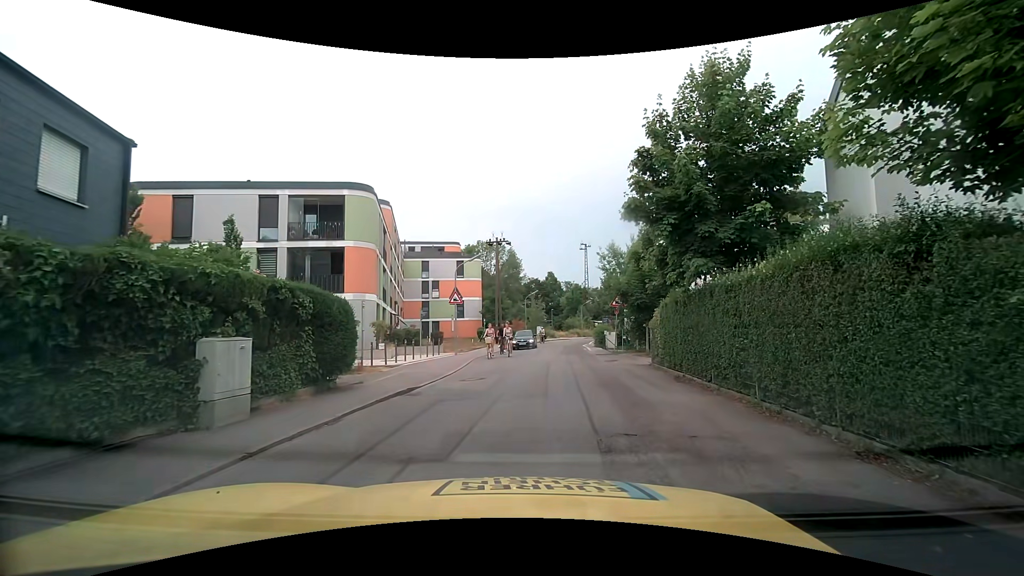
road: residential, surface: asphalt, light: Day
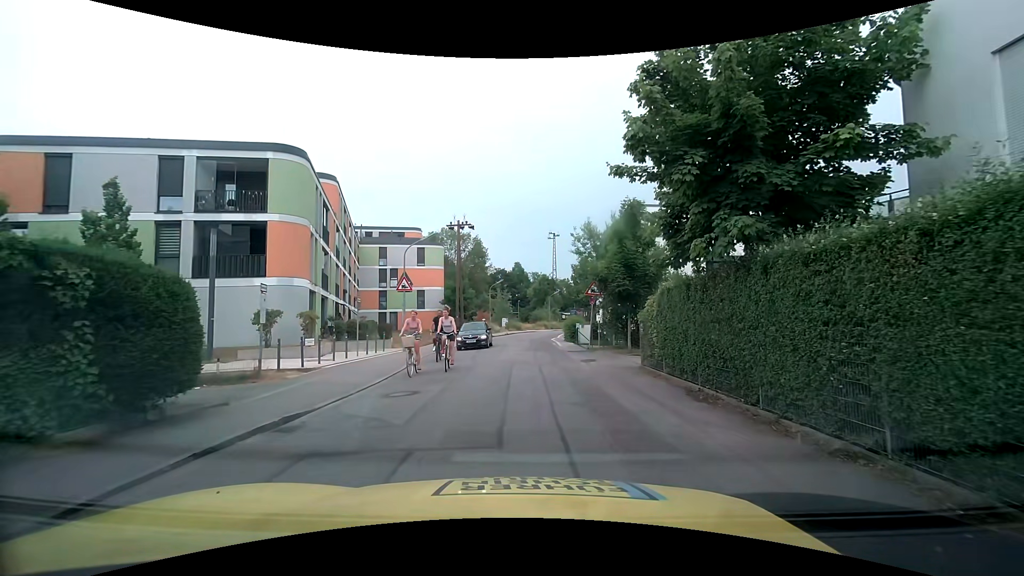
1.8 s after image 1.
(+0.3, +4.3) m; +5°
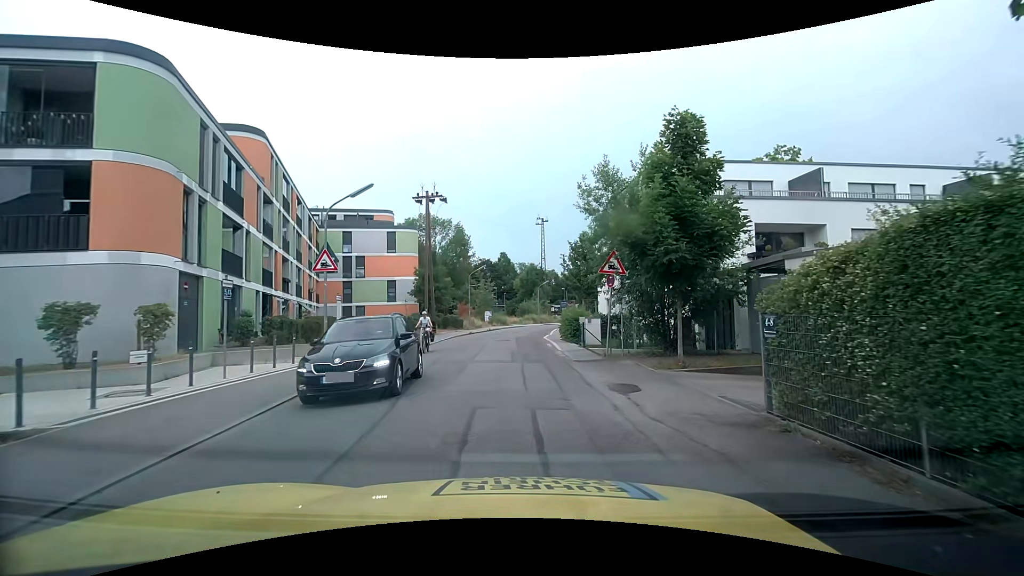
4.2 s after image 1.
(+0.1, +8.5) m; +1°
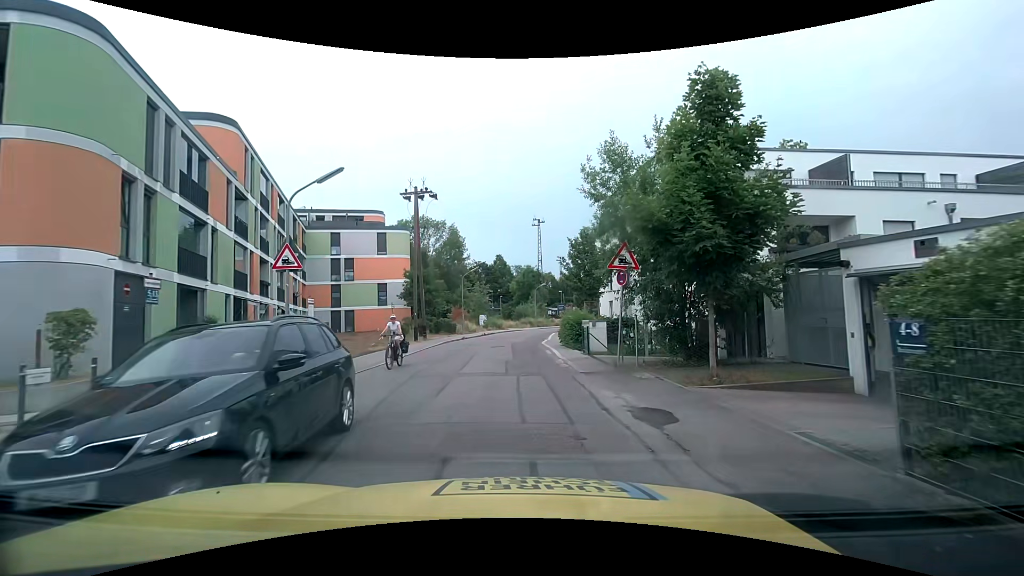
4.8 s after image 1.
(0.0, +2.4) m; 0°
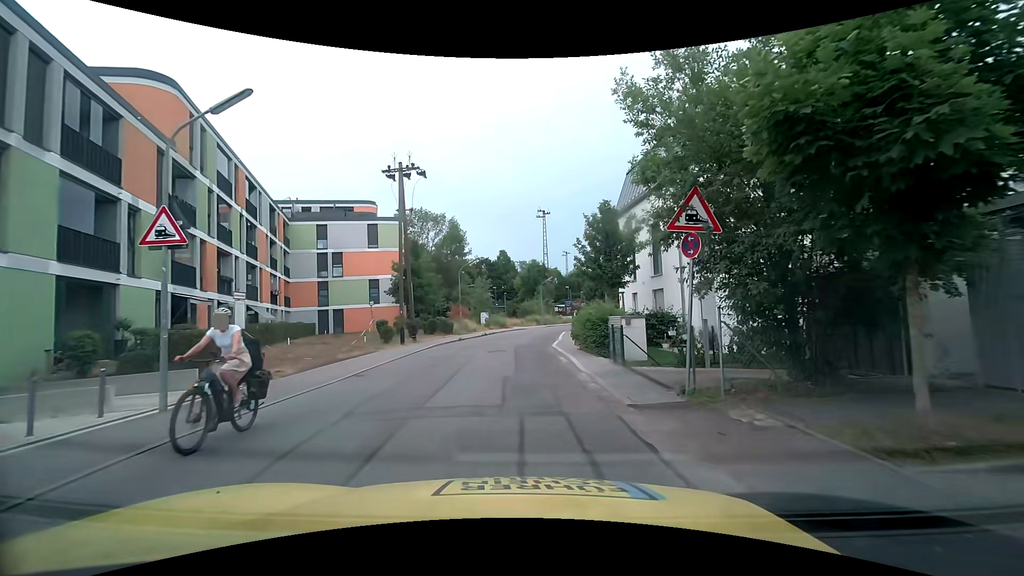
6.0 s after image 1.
(0.0, +5.1) m; -2°
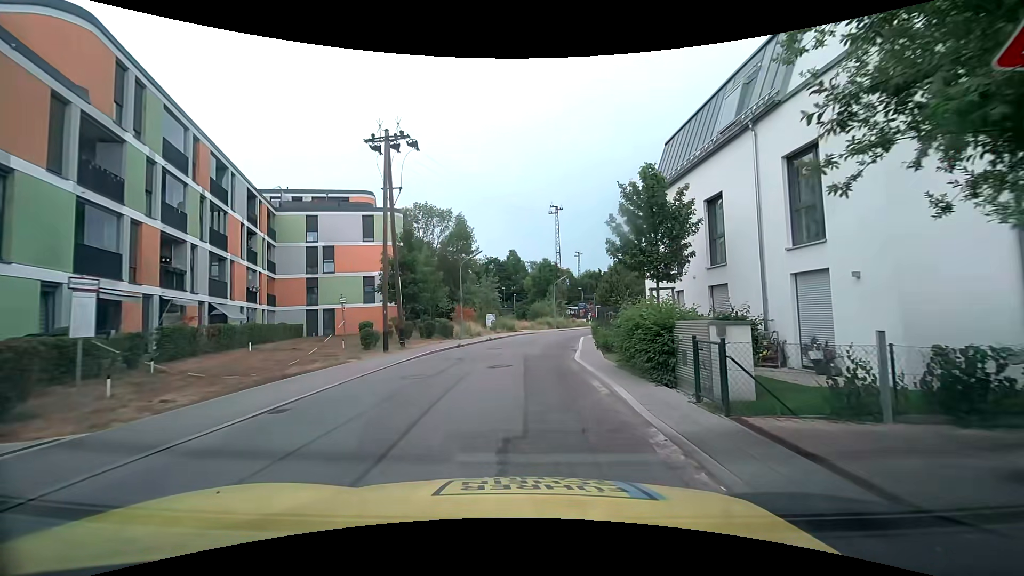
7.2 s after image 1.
(0.0, +5.4) m; -1°
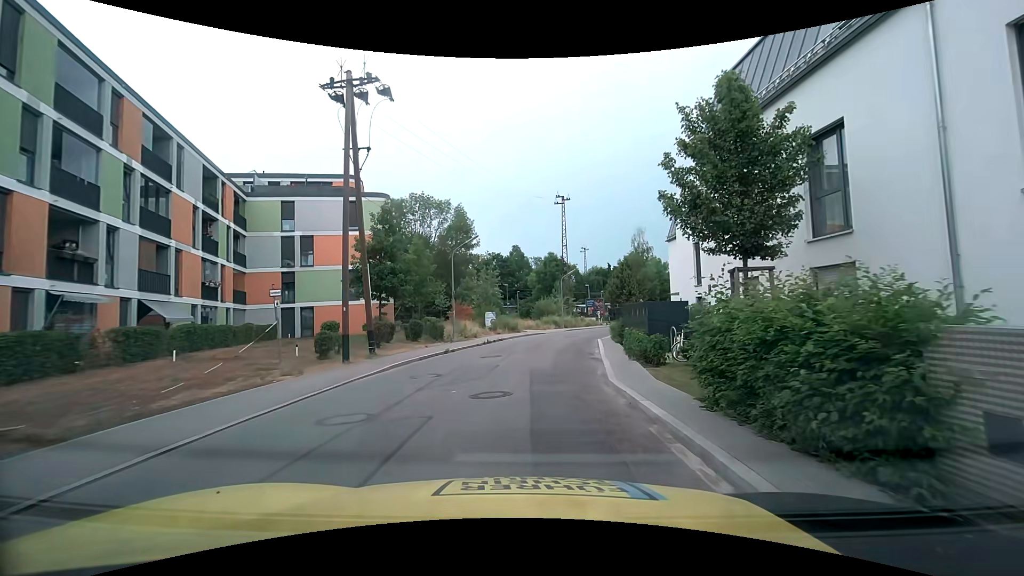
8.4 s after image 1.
(+0.1, +5.6) m; +1°
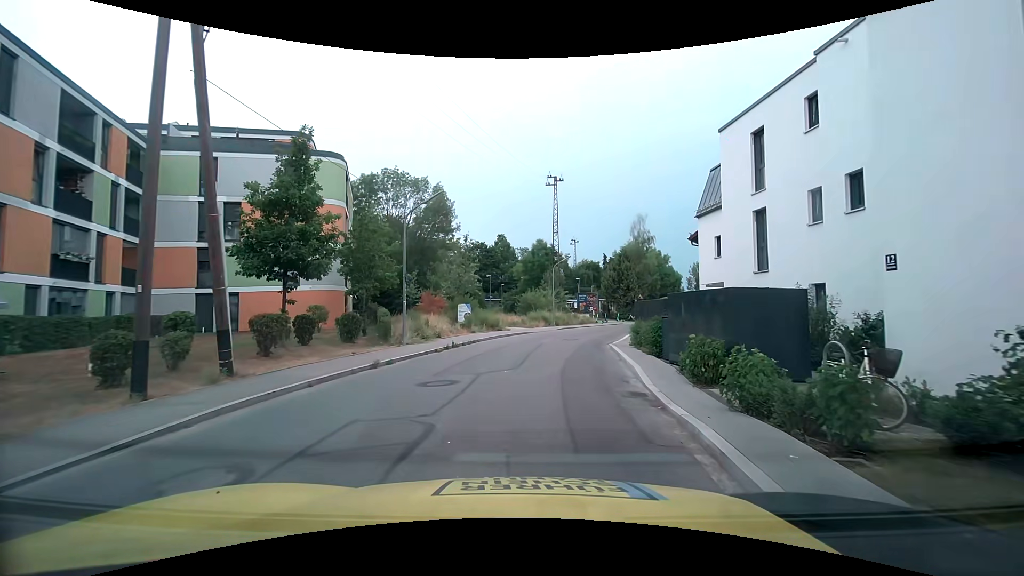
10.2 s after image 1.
(+0.1, +8.5) m; +3°
(0, +10) (+1, +20) (+3, +30) (+6, +39) (+11, +48) (+15, +57) (+19, +66) (+24, +75) (+28, +84) (+31, +94) m
